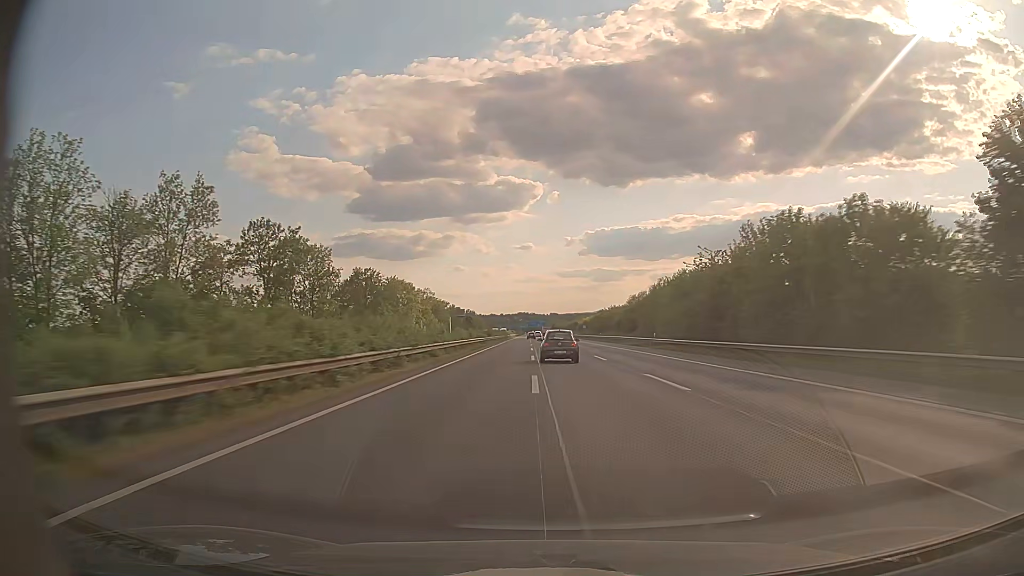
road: motorway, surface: asphalt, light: Day
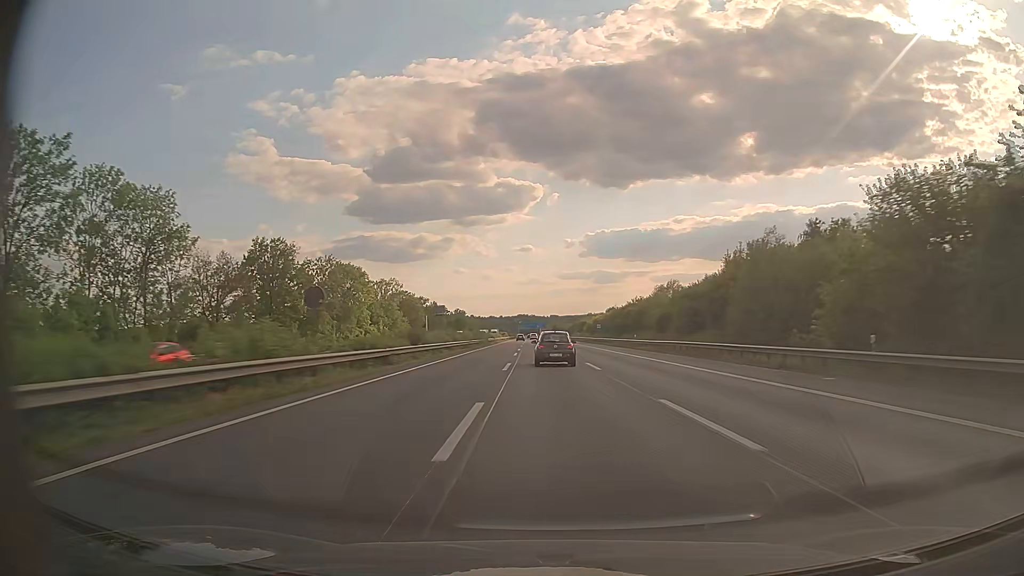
(-0.1, +43.7) m; 0°
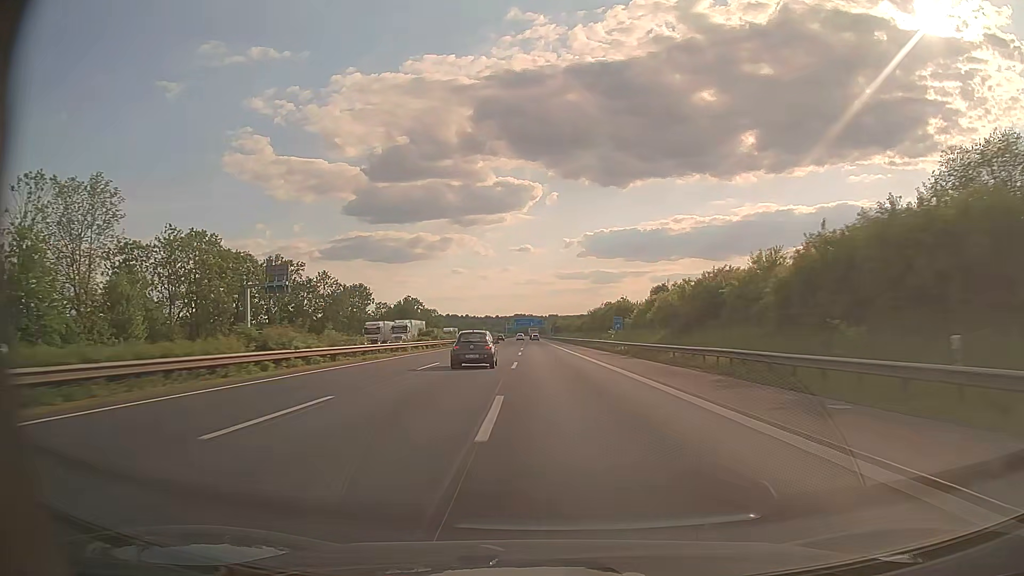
(+0.3, +107.2) m; 0°
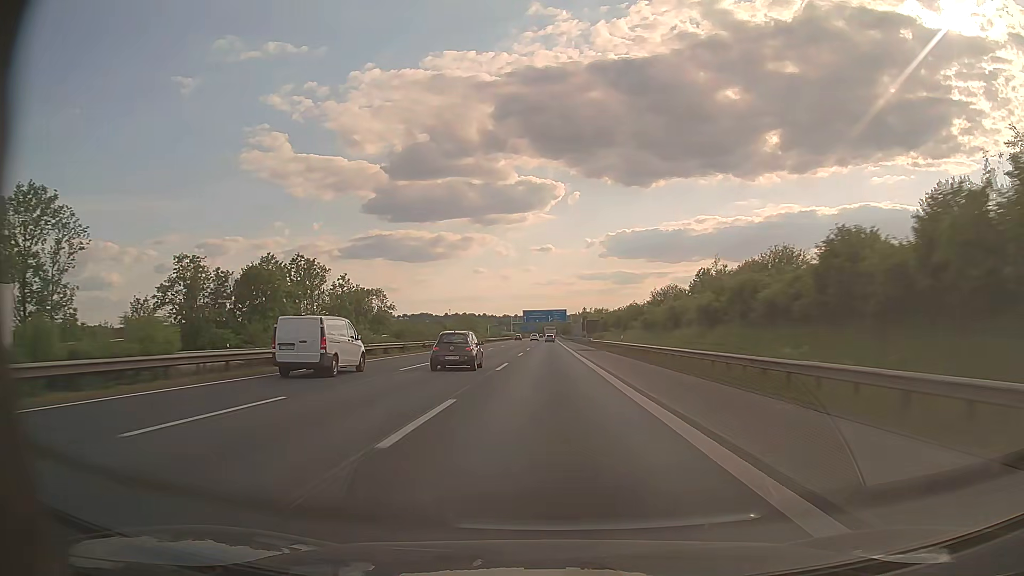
(-1.7, +107.8) m; -2°
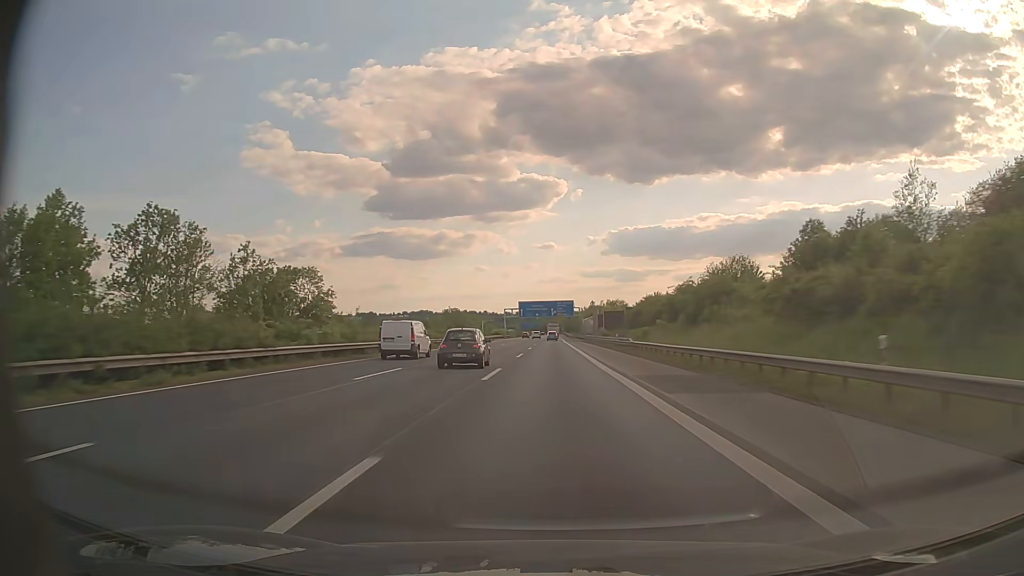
(-0.1, +43.0) m; 0°
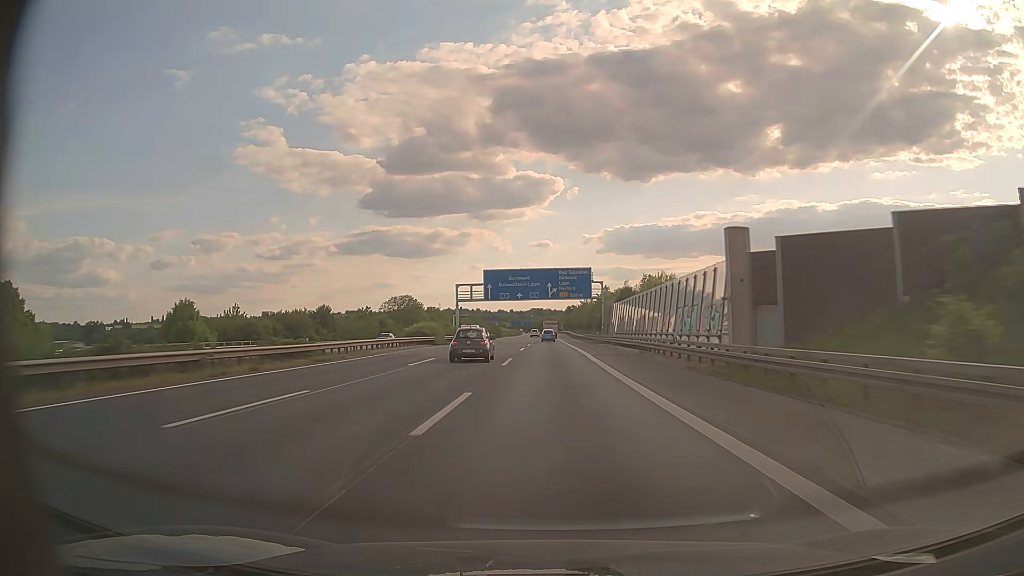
(+0.2, +82.2) m; 0°
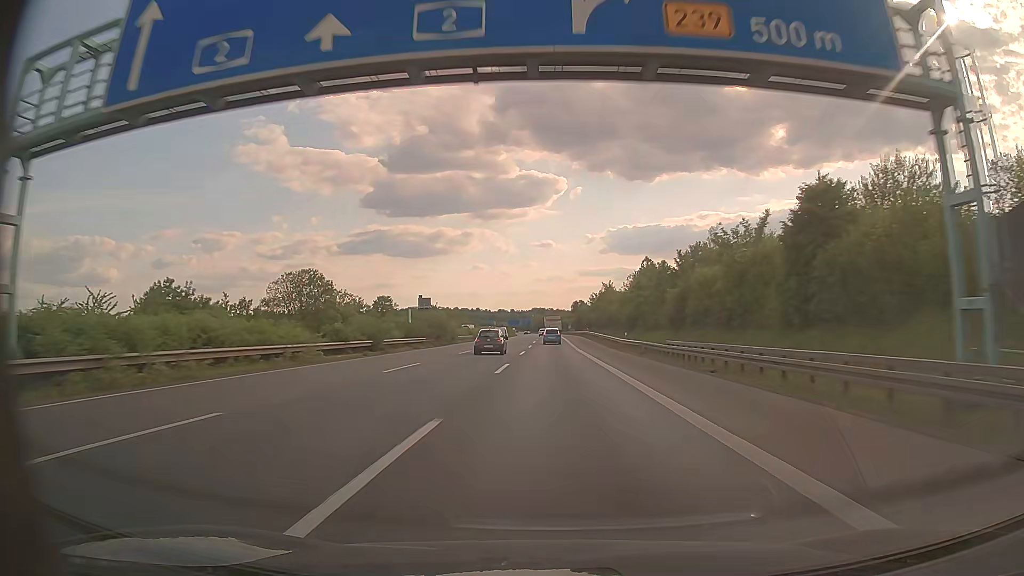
(-0.1, +76.5) m; 0°
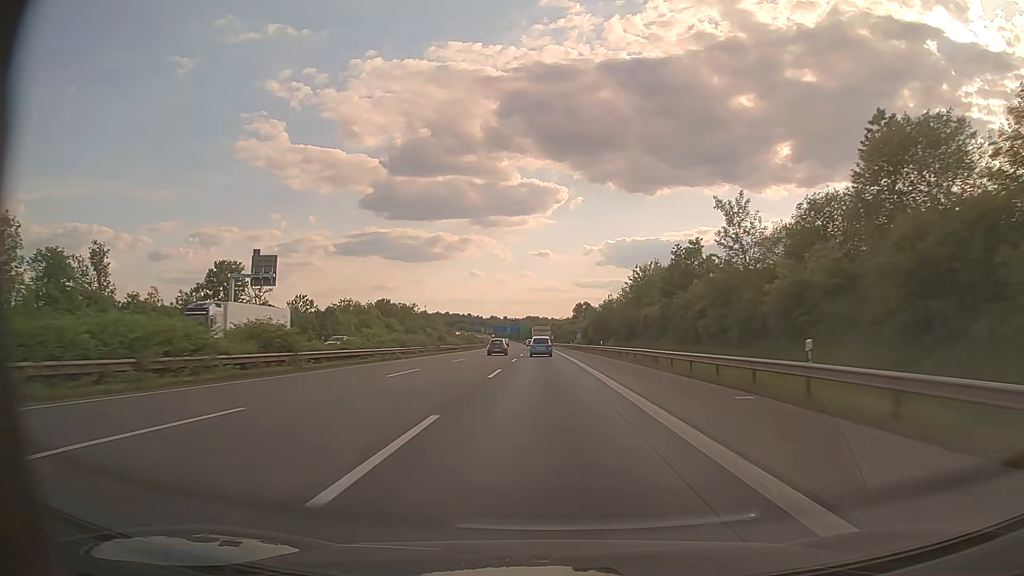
(0.0, +87.6) m; 0°
(0, +10) (0, +20) (0, +30) (0, +40) (0, +50) (0, +60) (0, +70) (0, +80) (-1, +90) (-1, +100) m
